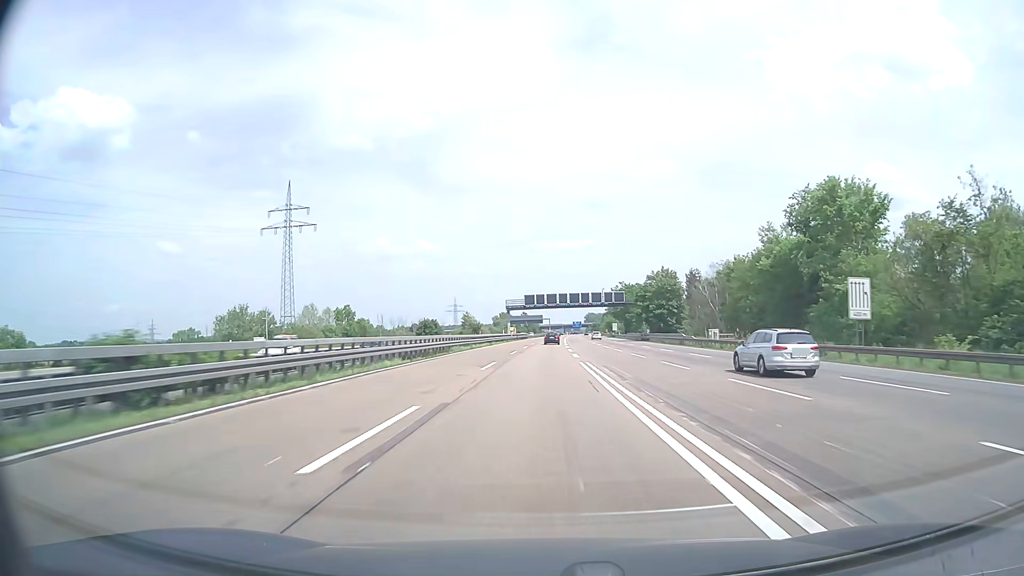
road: motorway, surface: asphalt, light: Day
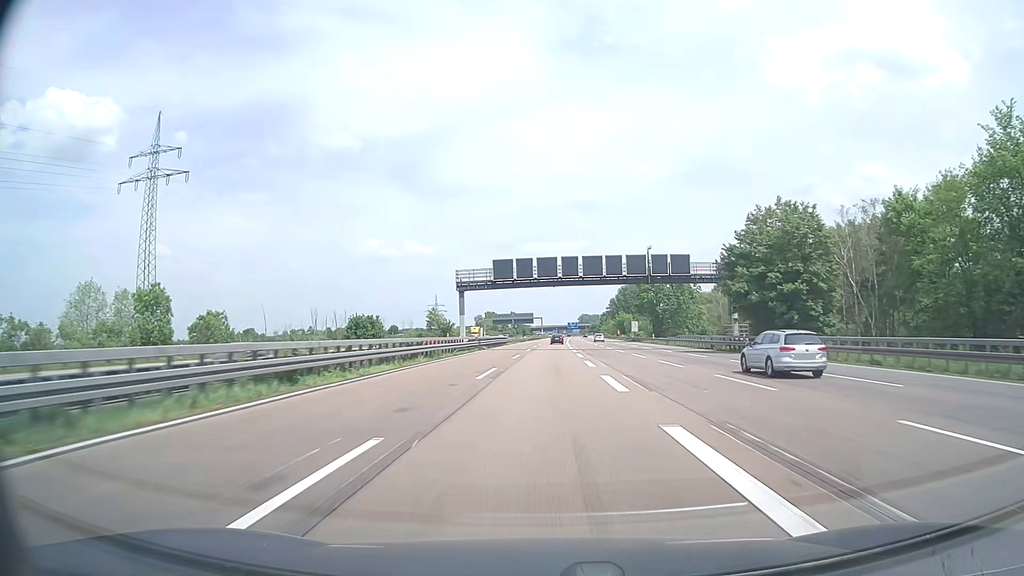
(+0.4, +57.1) m; +1°
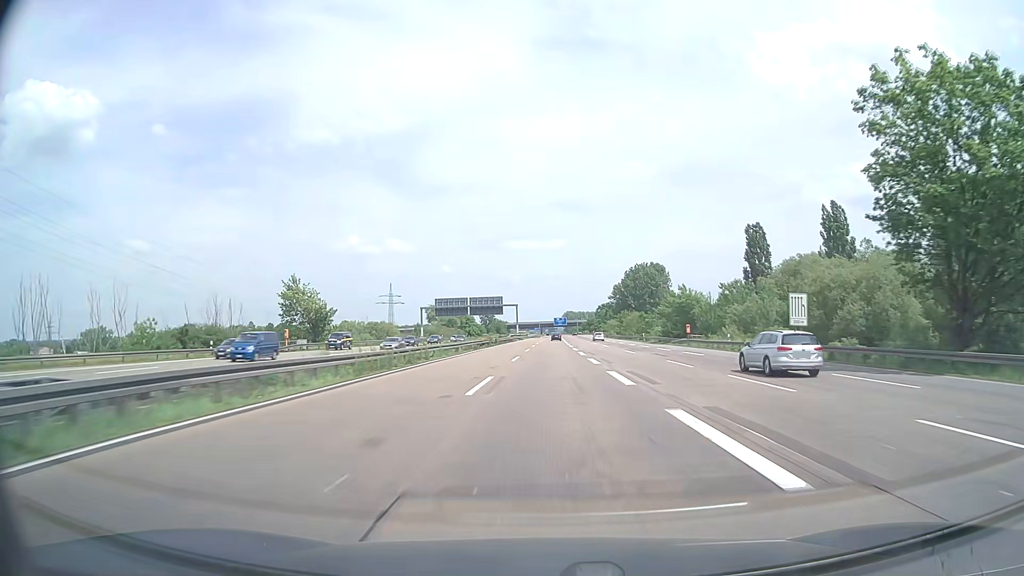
(+1.3, +95.2) m; +2°
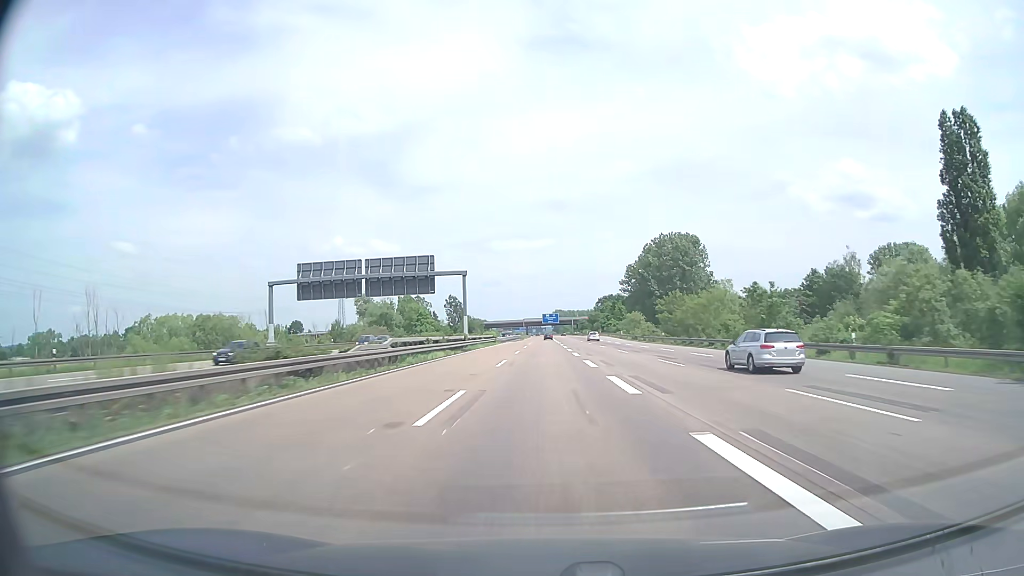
(+0.8, +76.2) m; +1°
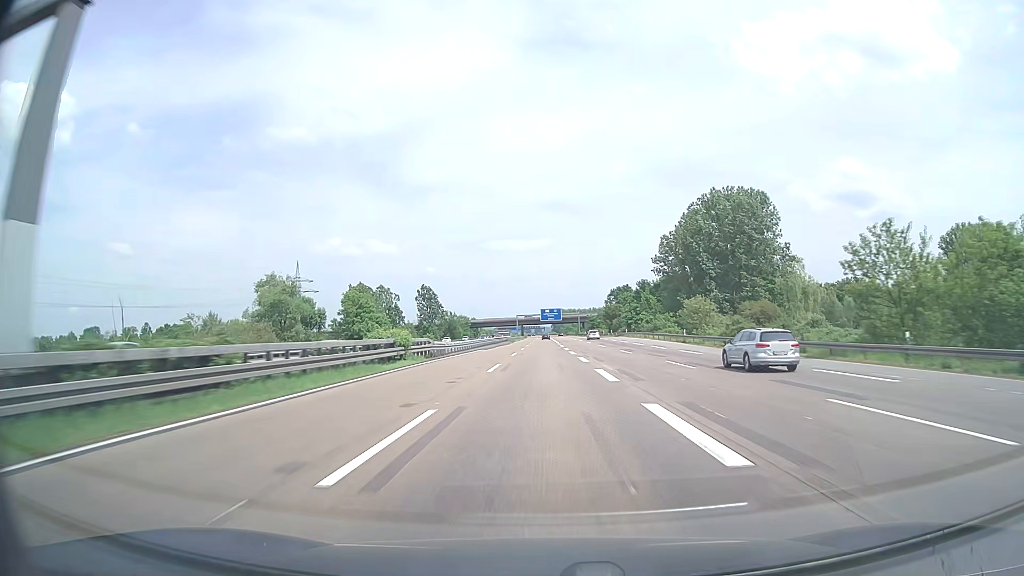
(+0.1, +57.1) m; 0°
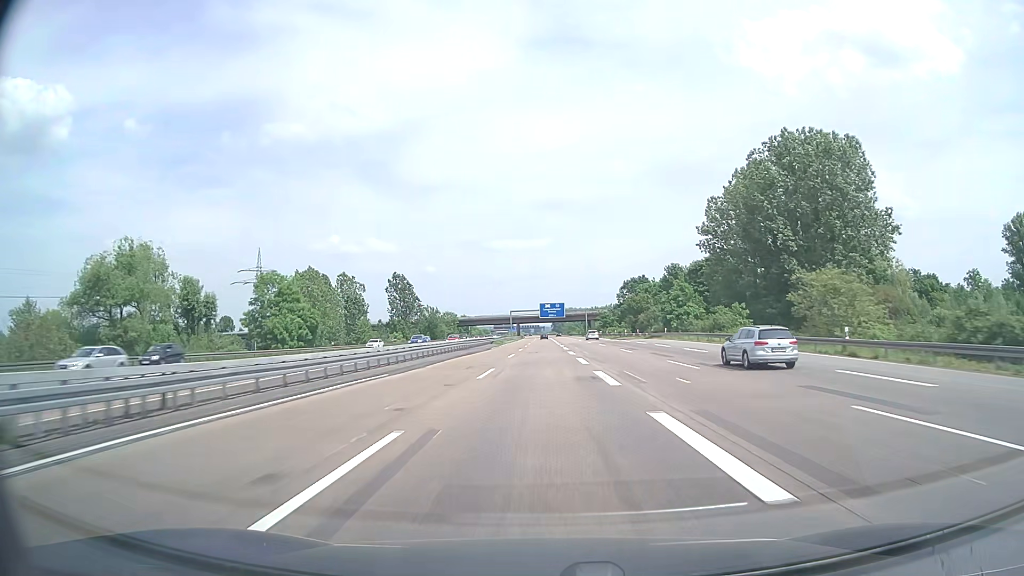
(+0.1, +38.1) m; 0°
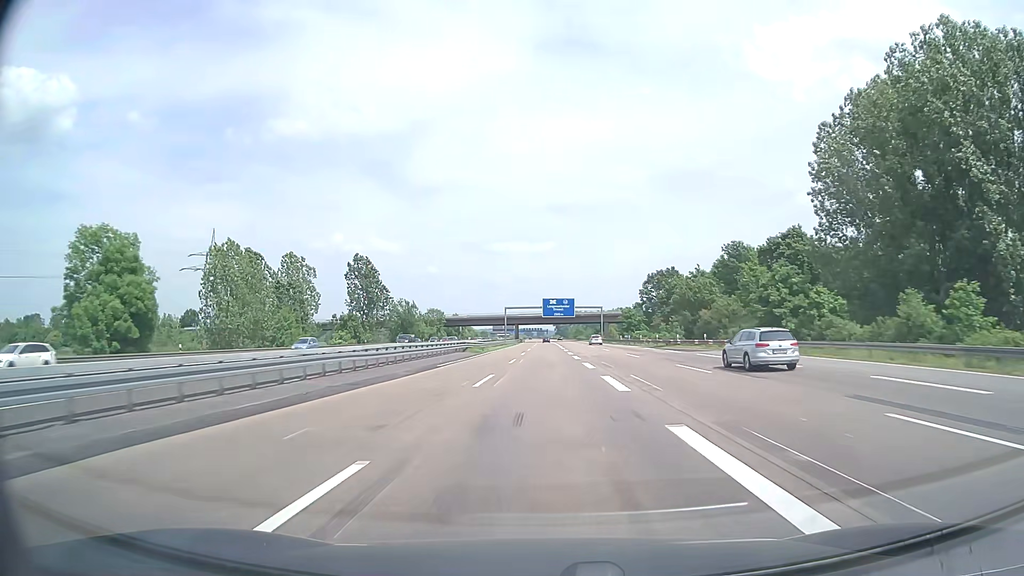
(-0.1, +38.1) m; 0°
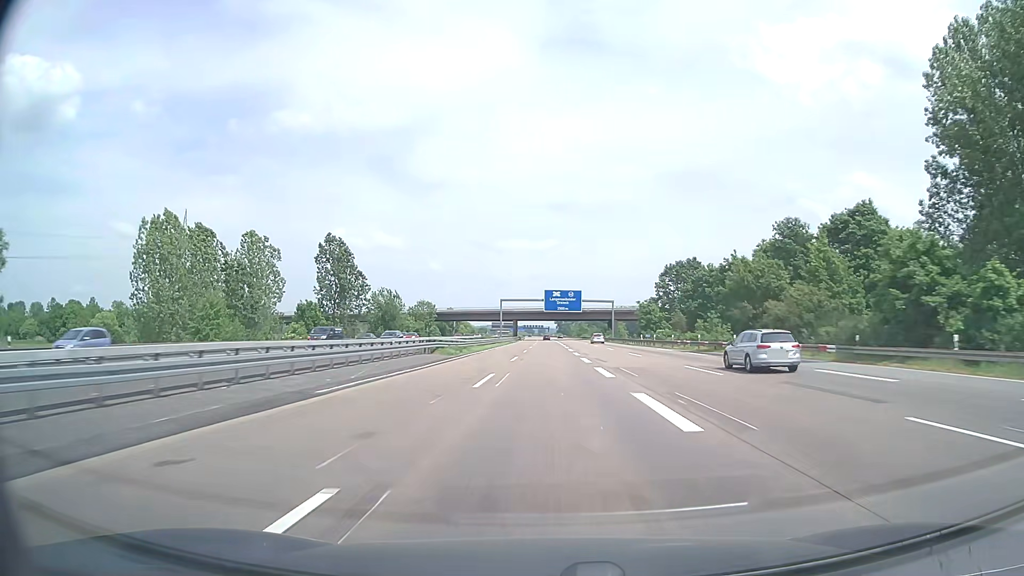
(0.0, +19.0) m; 0°
(0, +10) (0, +20) (0, +30) (0, +40) (0, +50) (0, +60) (0, +70) (0, +80) (0, +90) (0, +100) m
